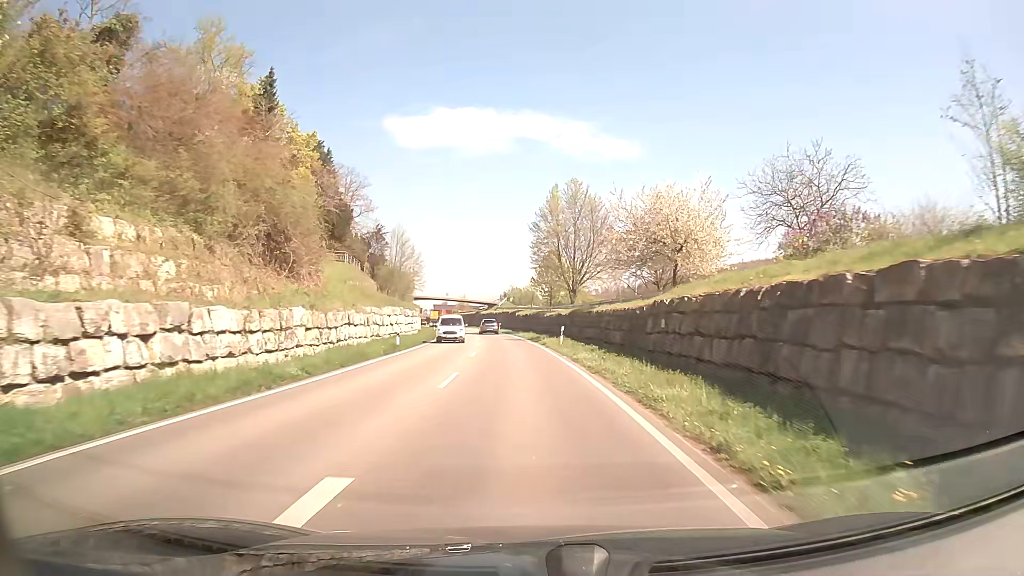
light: Day
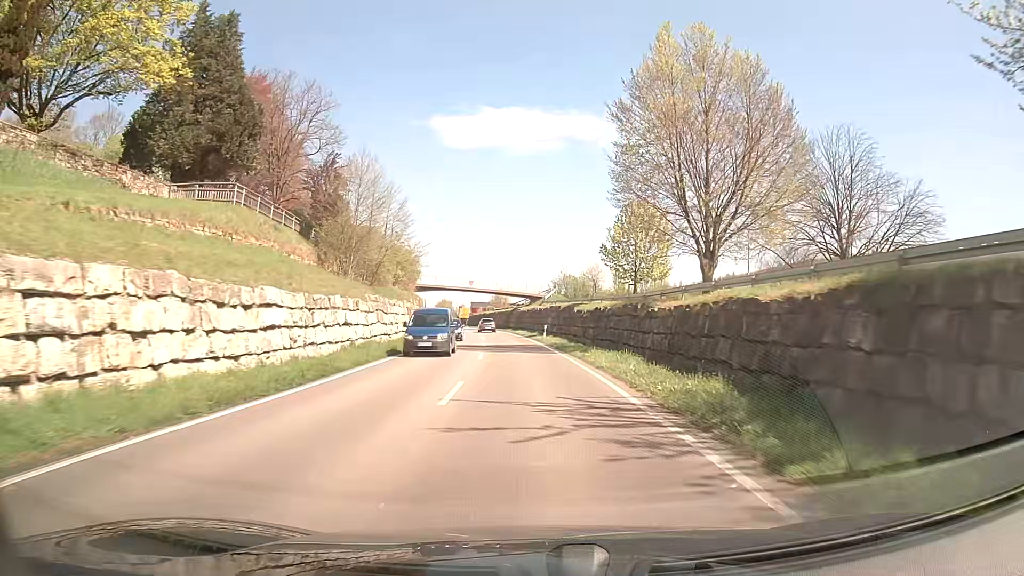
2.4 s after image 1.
(-1.2, +38.3) m; -4°
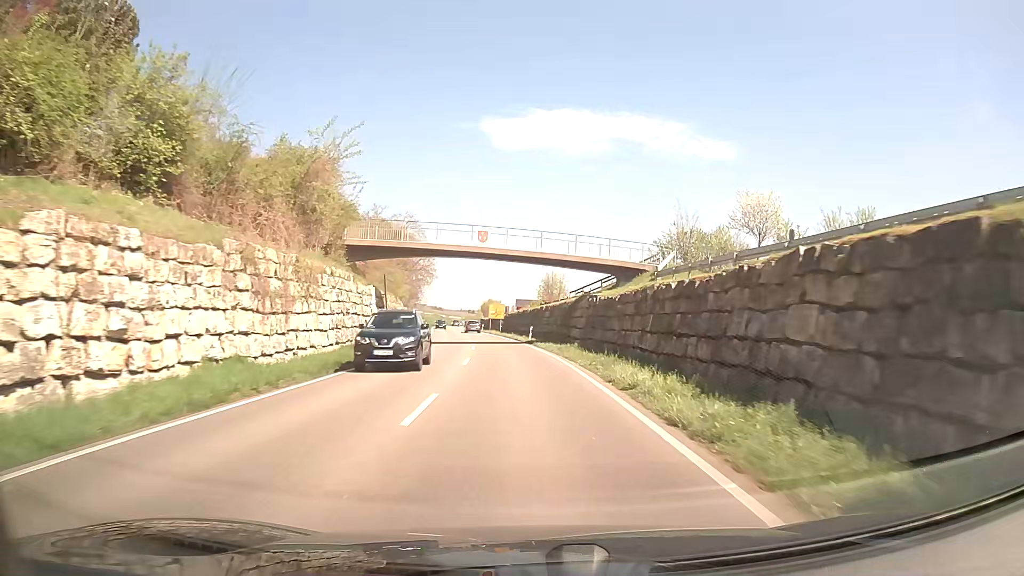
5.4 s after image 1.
(-1.9, +50.6) m; -5°
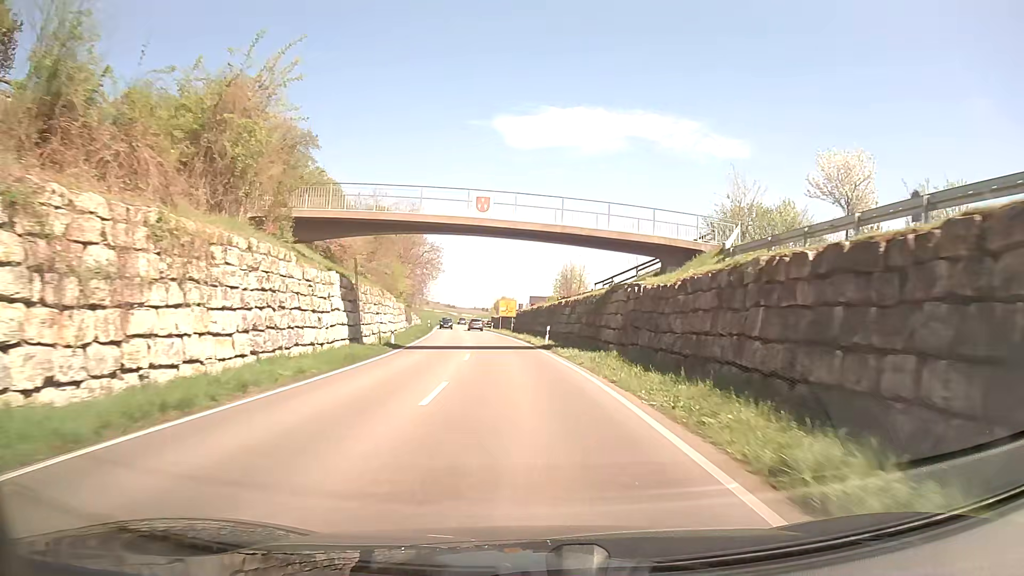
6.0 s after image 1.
(-0.1, +10.3) m; -1°
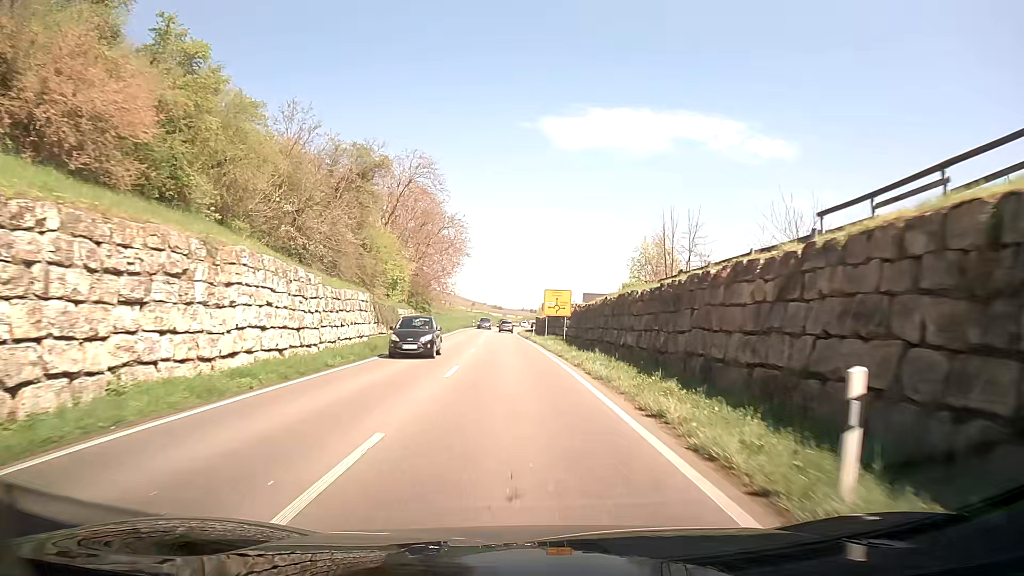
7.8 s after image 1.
(-1.1, +30.7) m; -4°
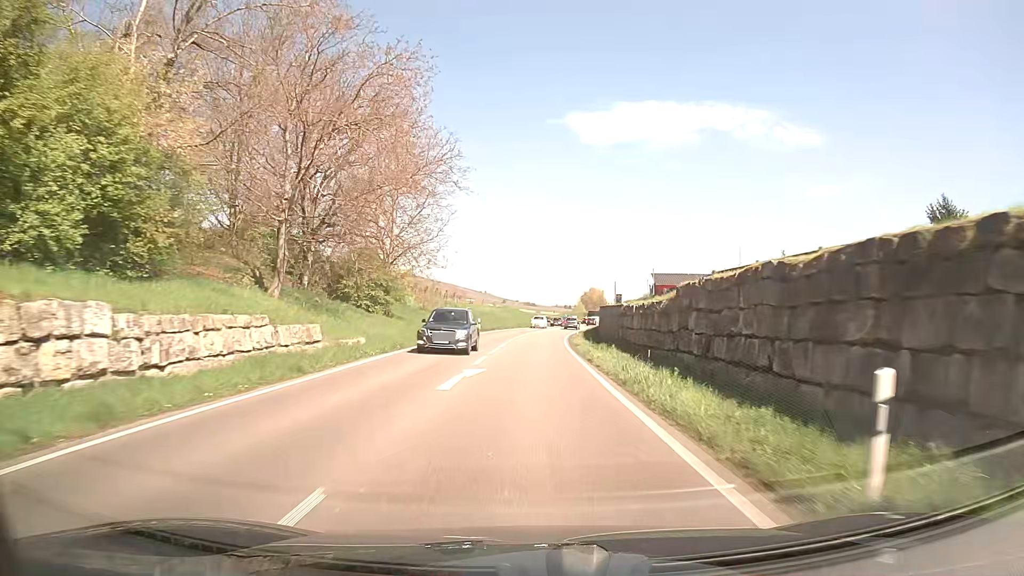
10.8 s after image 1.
(-2.2, +50.6) m; -3°
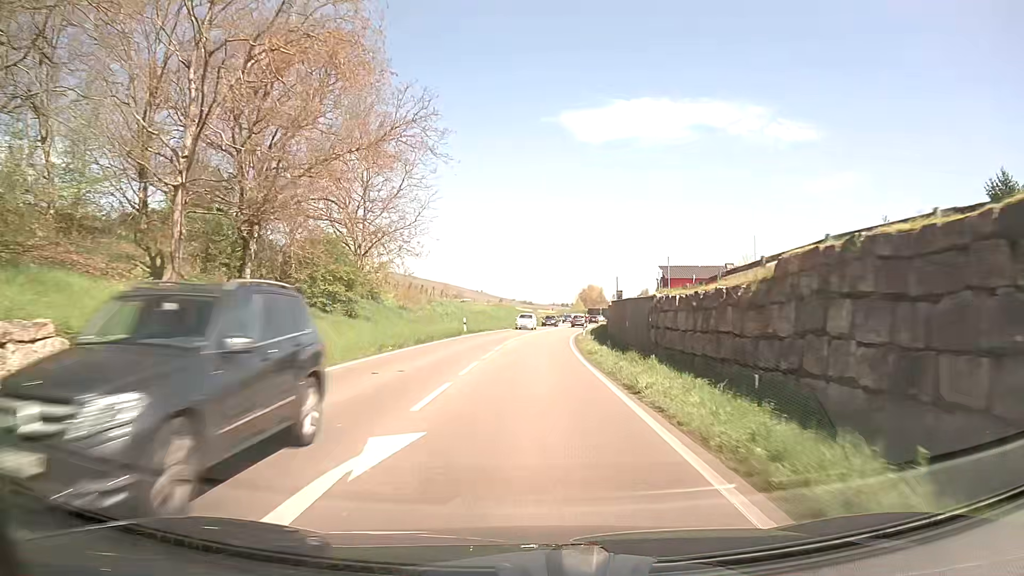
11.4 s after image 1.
(0.0, +9.8) m; 0°
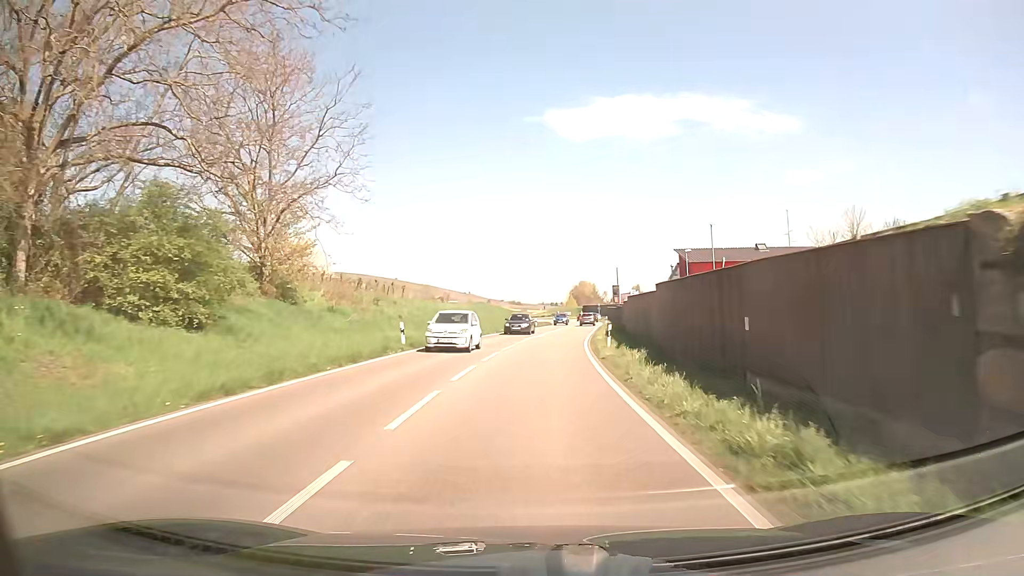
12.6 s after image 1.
(+0.2, +19.1) m; +1°
(0, +10) (0, +20) (+1, +30) (+2, +40) (+3, +50) (+4, +60) (+5, +70) (+7, +80) (+8, +90) (+9, +100) m
